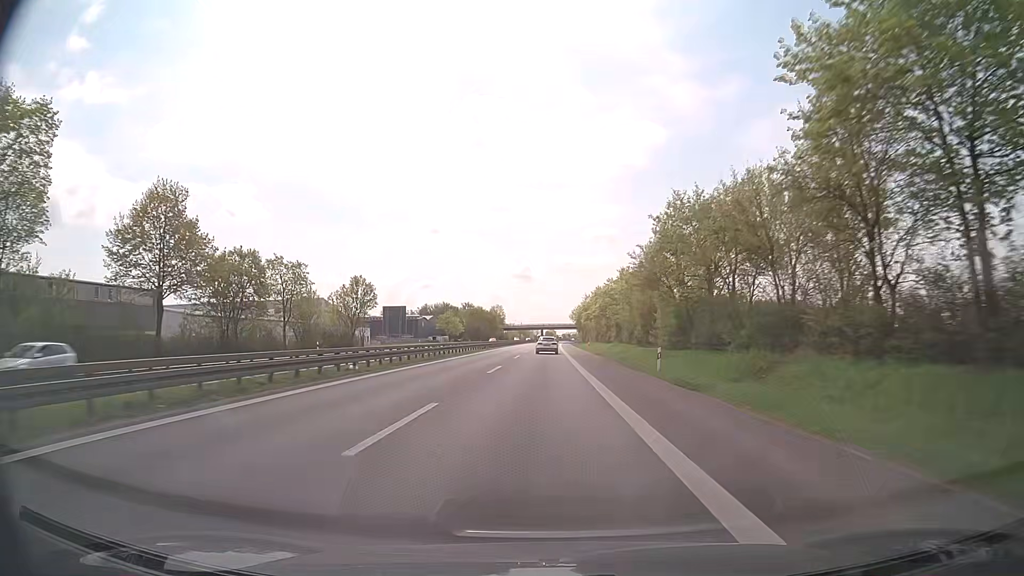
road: trunk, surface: asphalt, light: Day
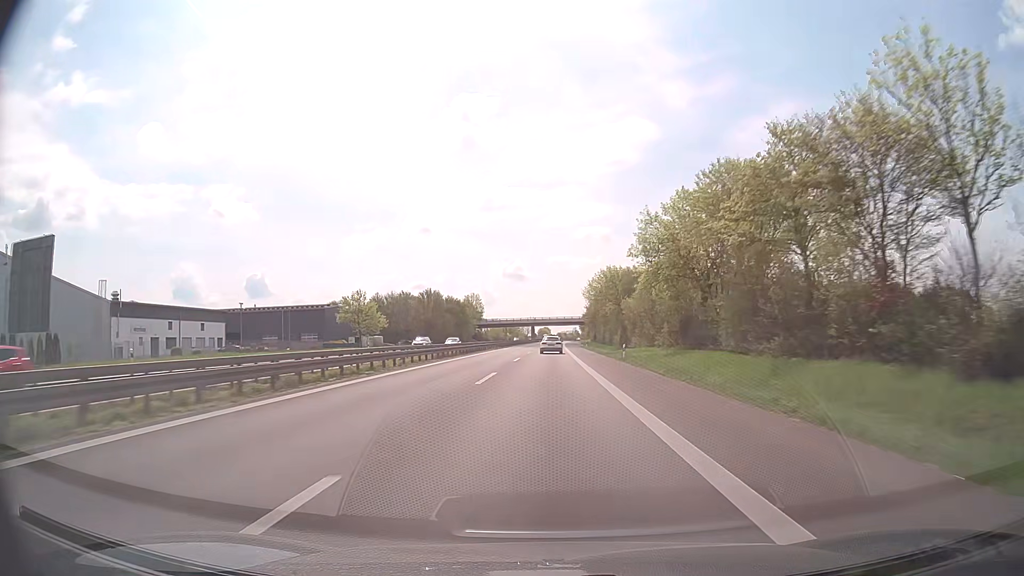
(0.0, +82.7) m; 0°
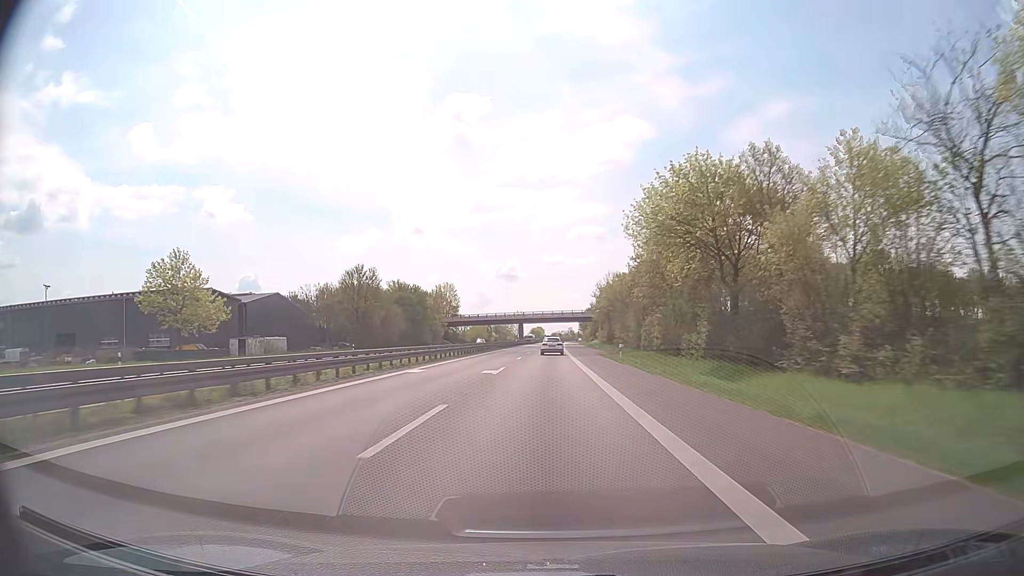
(+0.4, +50.2) m; +1°
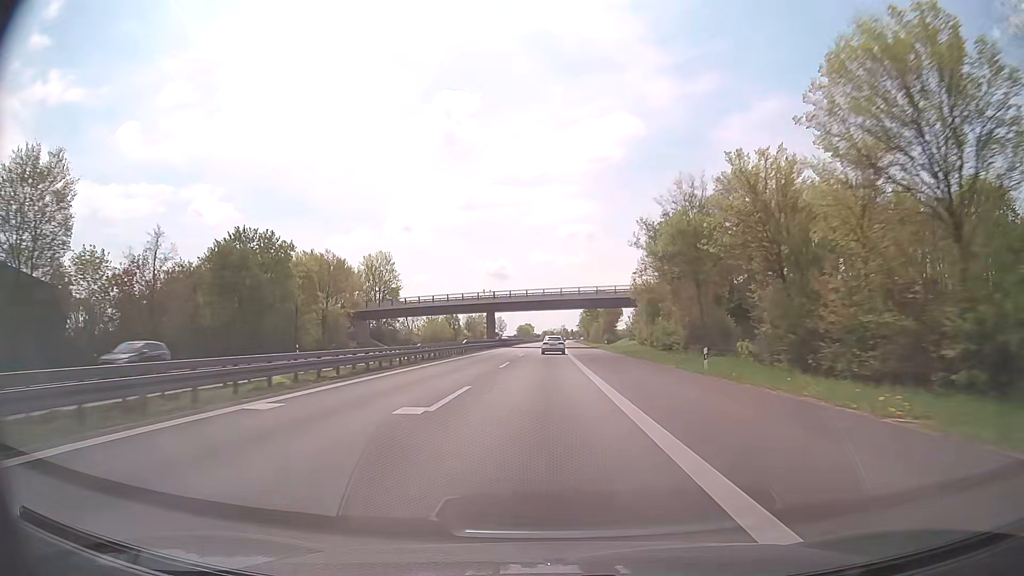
(+0.4, +67.7) m; +1°
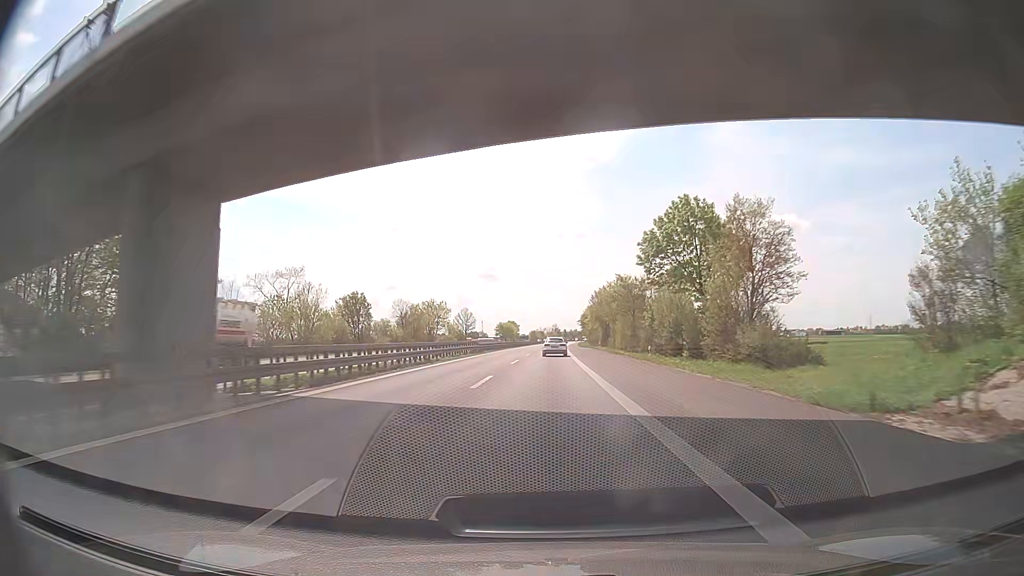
(+0.5, +84.4) m; +1°
